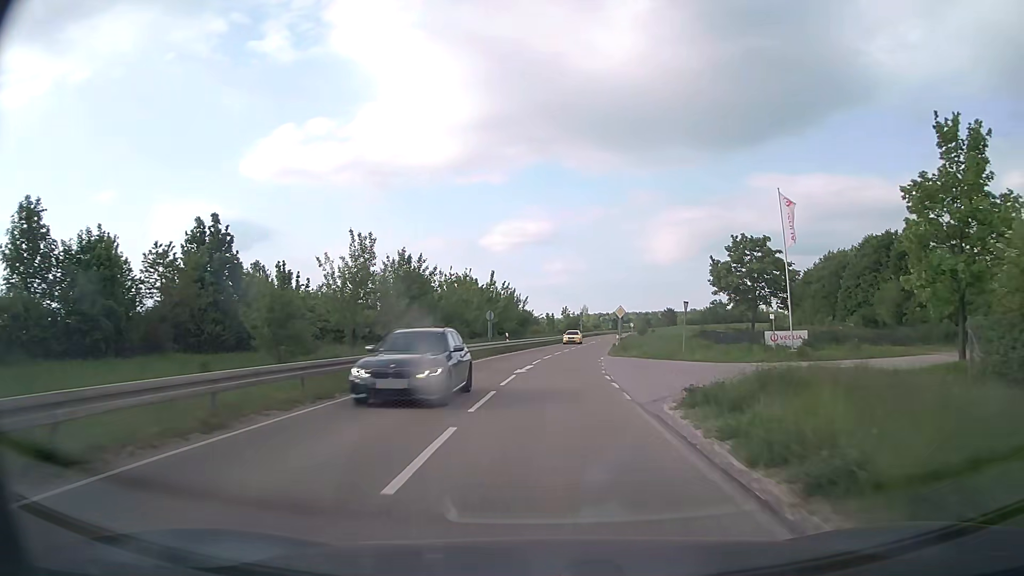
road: secondary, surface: asphalt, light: Day
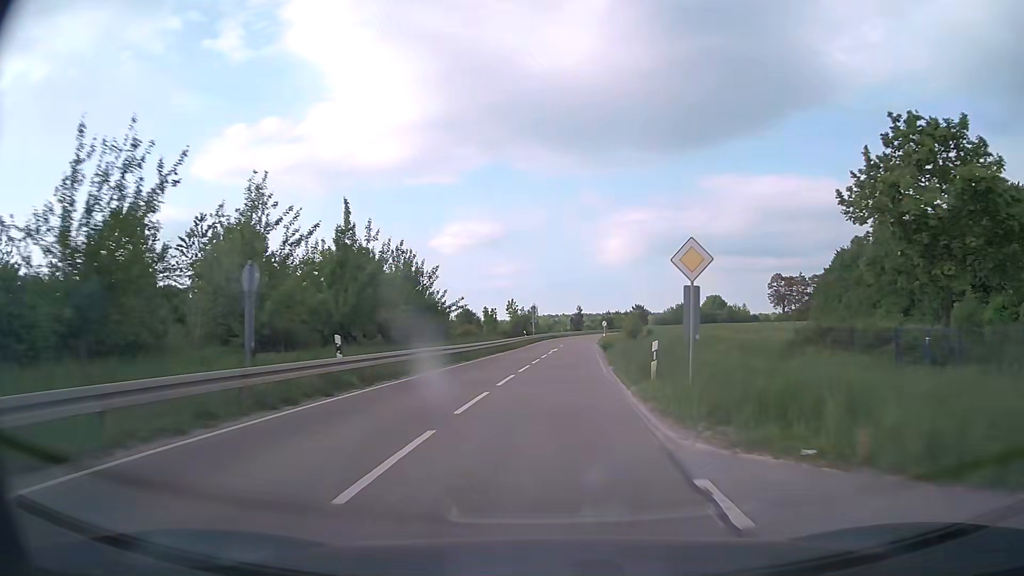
(+1.1, +30.5) m; +4°
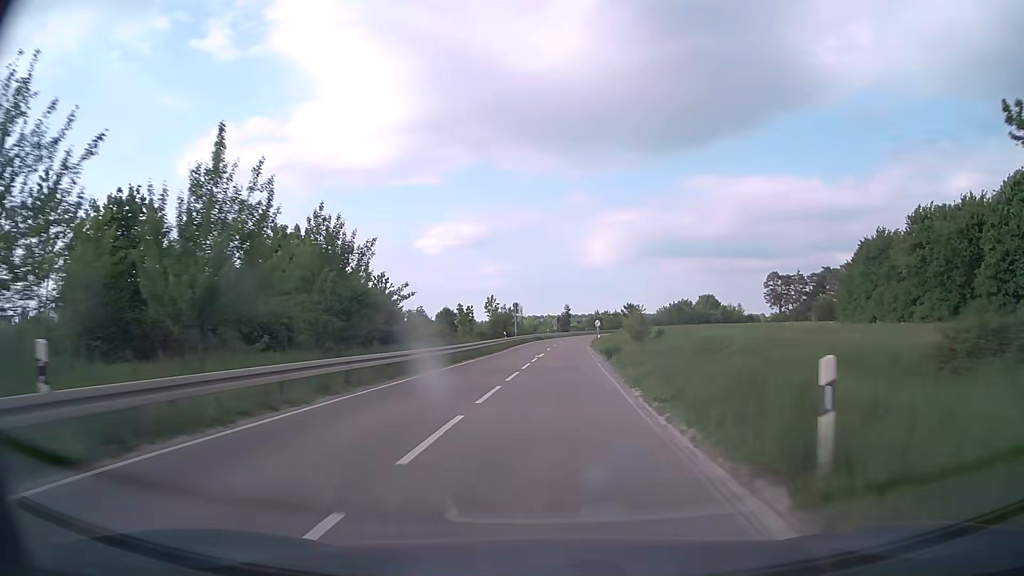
(+0.1, +10.4) m; +1°
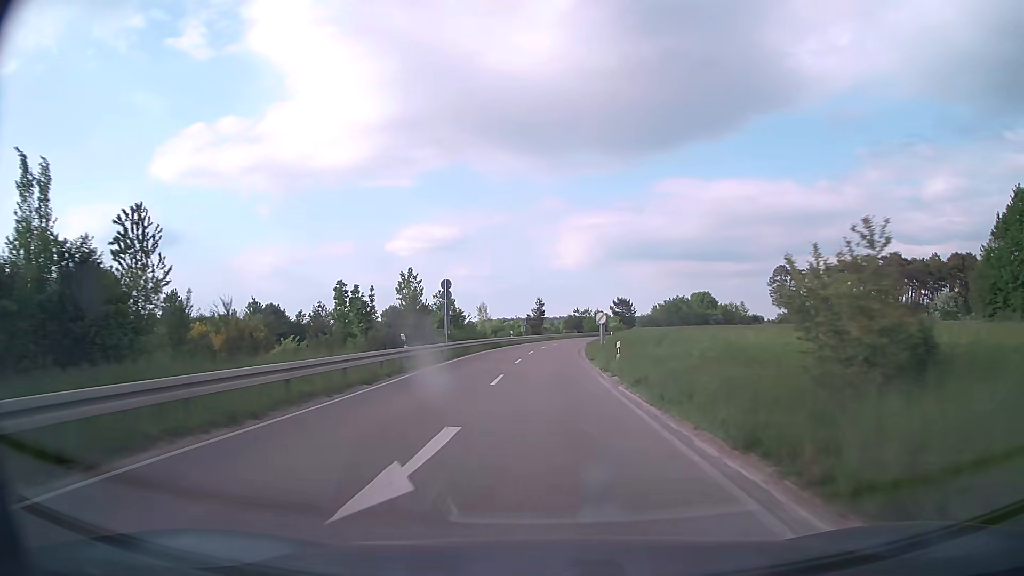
(+0.8, +31.6) m; +2°
